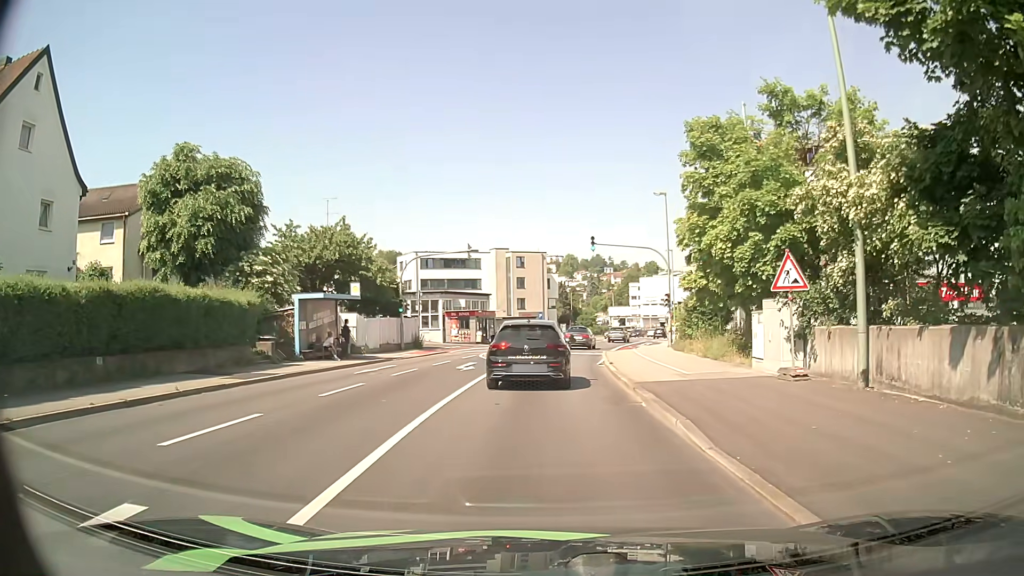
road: tertiary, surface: asphalt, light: Day
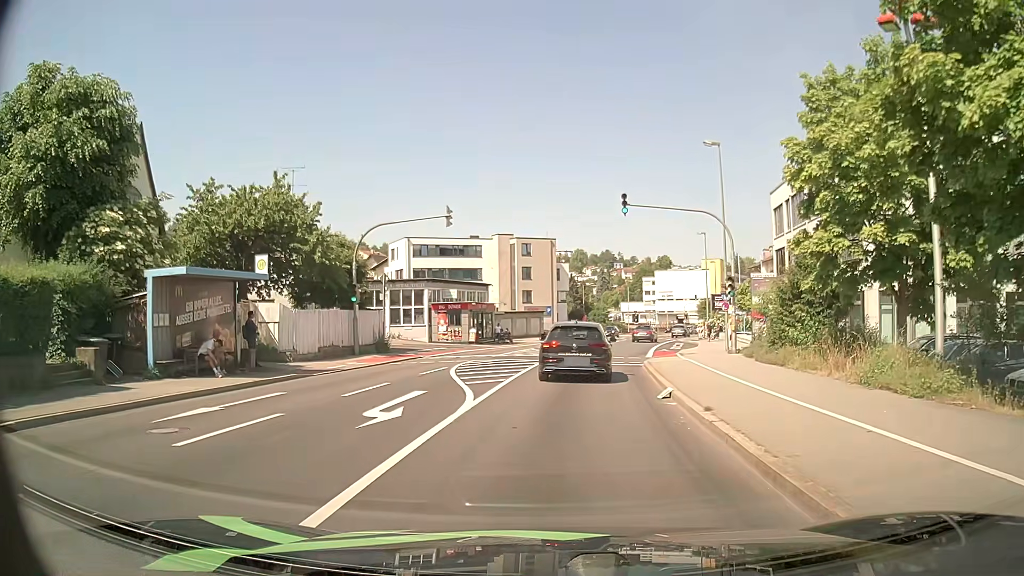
(-0.1, +12.3) m; 0°
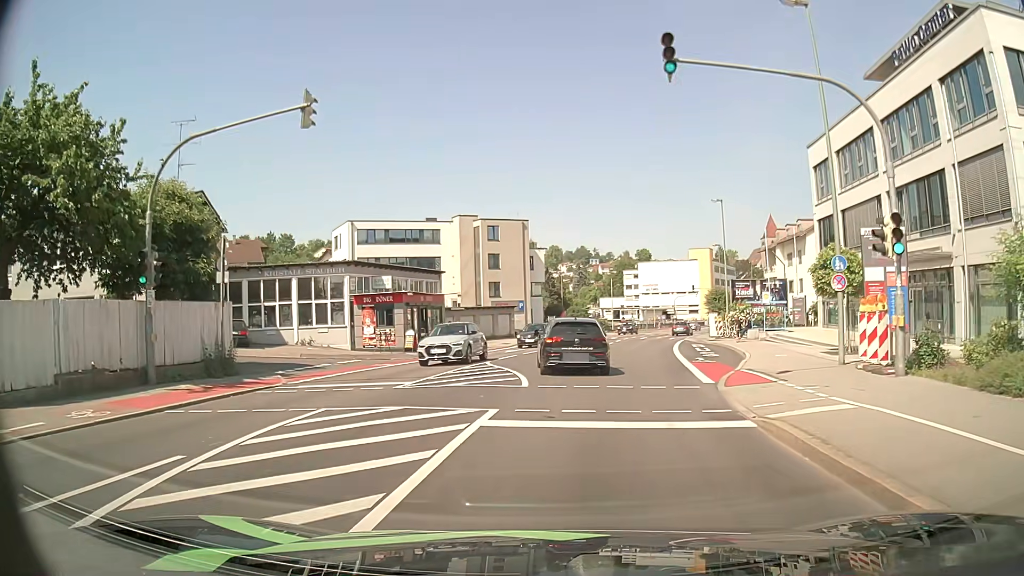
(+0.1, +15.5) m; +2°
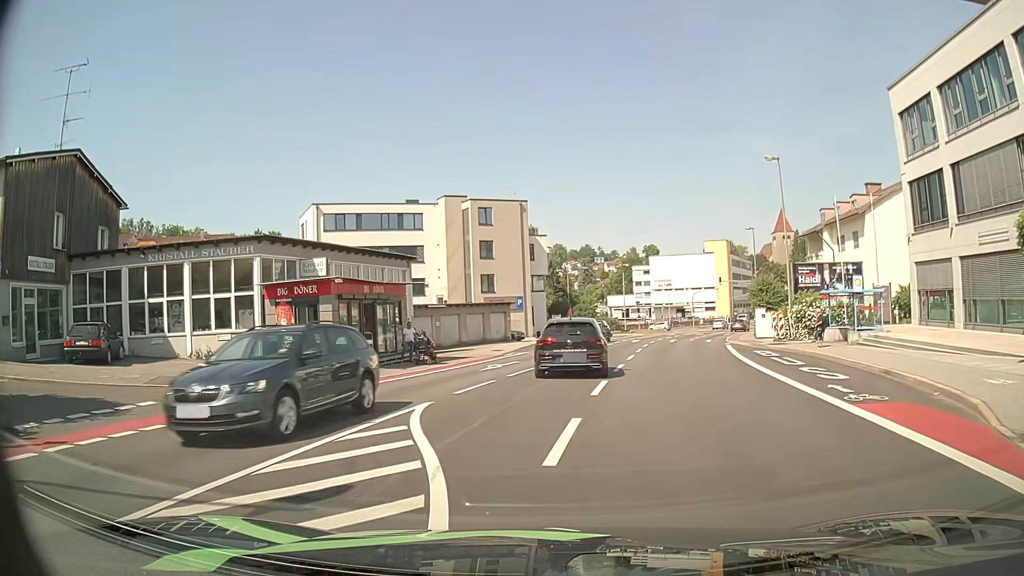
(0.0, +12.6) m; -1°
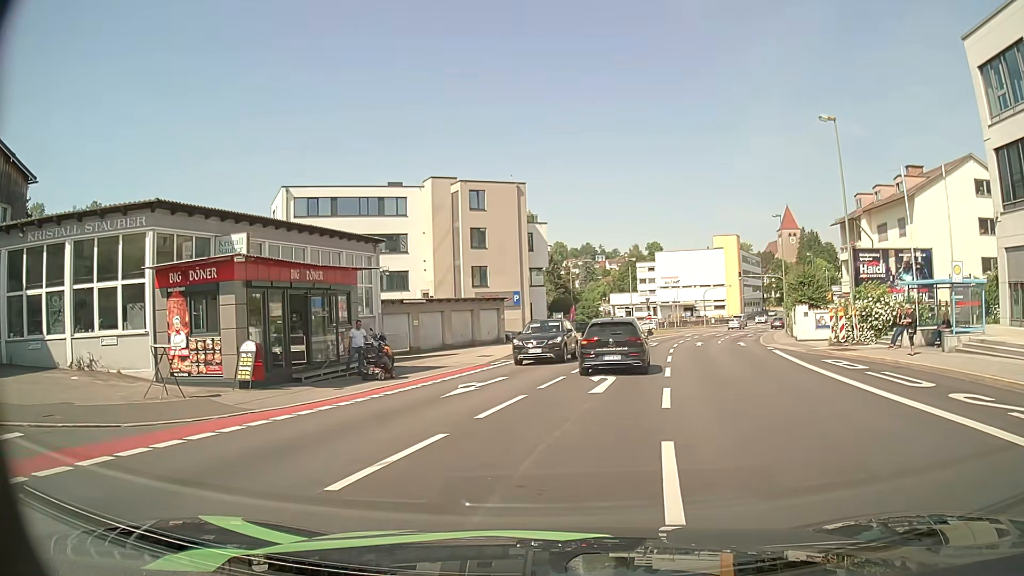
(0.0, +7.9) m; 0°
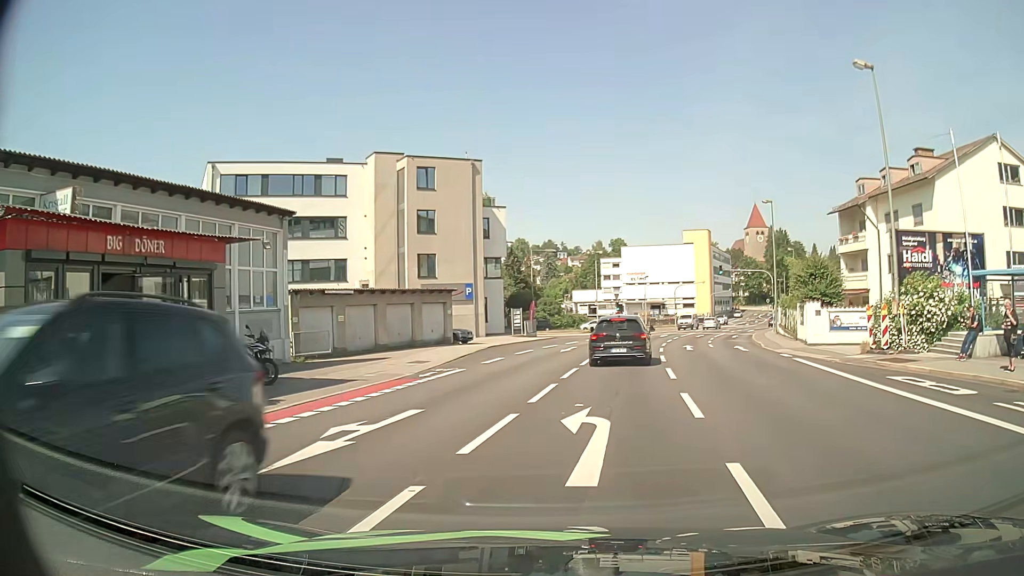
(+0.2, +7.3) m; +3°
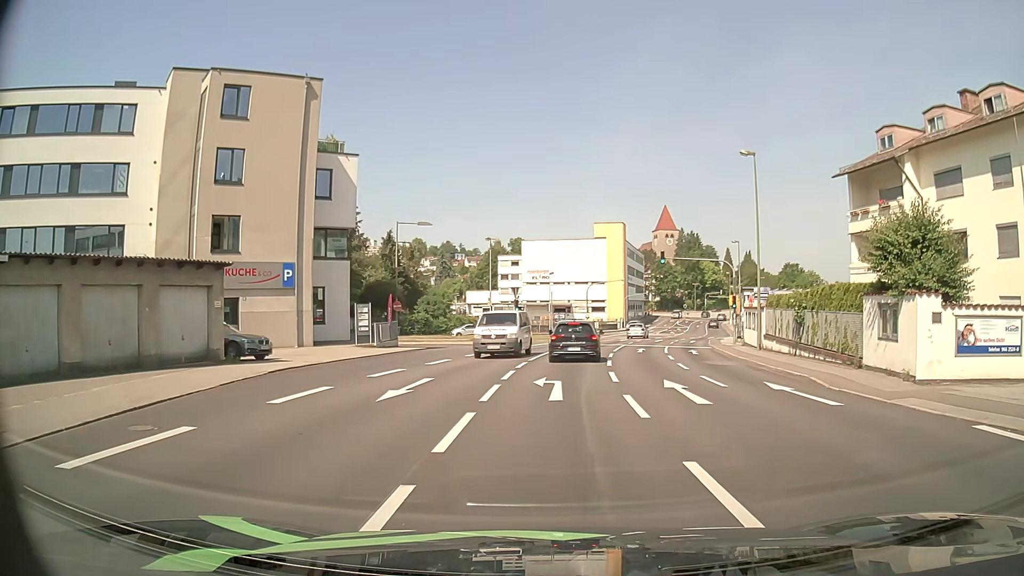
(+1.4, +18.0) m; +8°
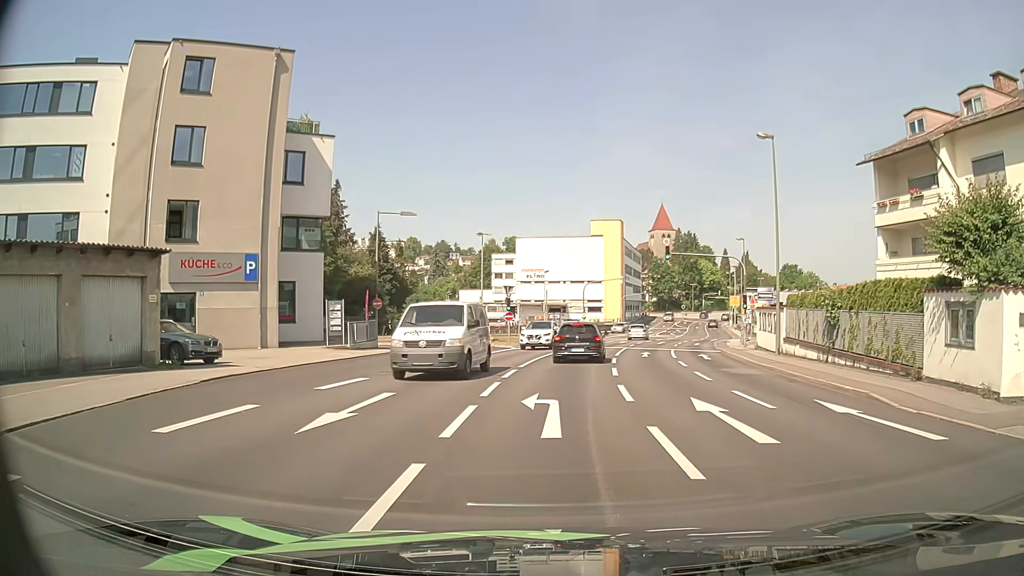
(0.0, +3.7) m; +1°
(0, +10) (+1, +20) (+1, +30) (+3, +40) (+5, +50) (+8, +59) (+6, +69) (-2, +75) (-11, +73) (-19, +67) m
